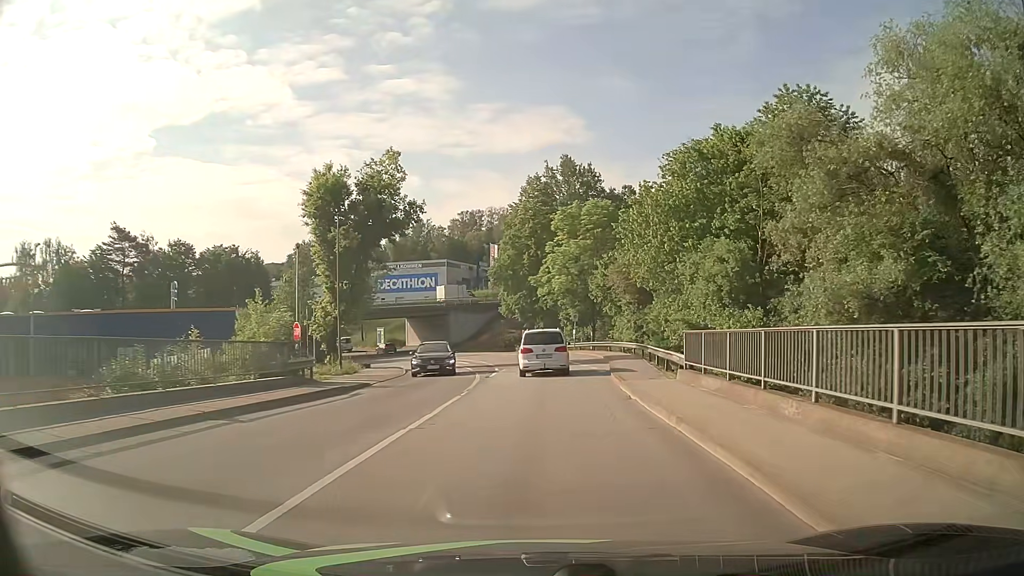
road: tertiary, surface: asphalt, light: Day
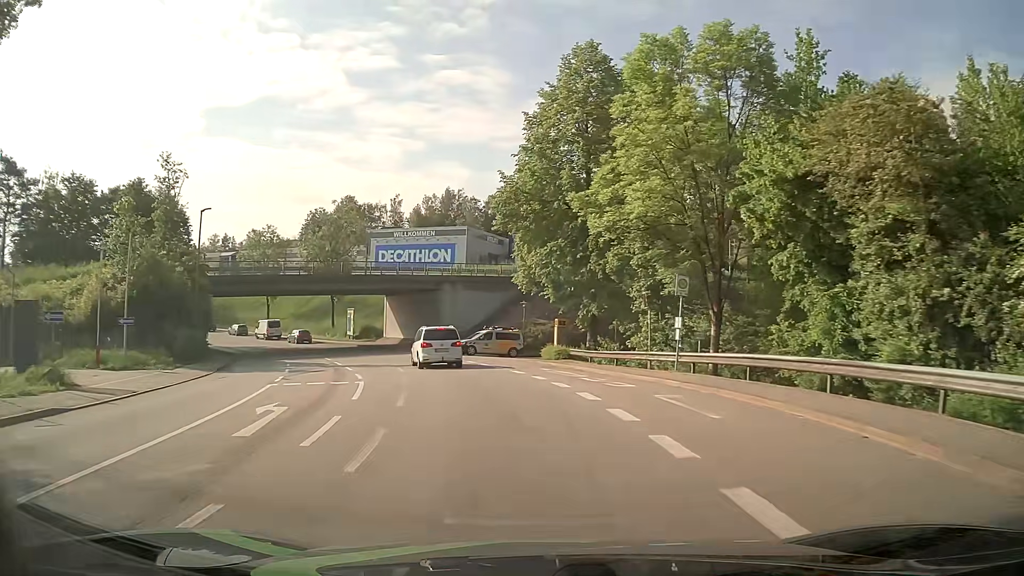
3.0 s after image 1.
(+0.5, +35.3) m; -3°
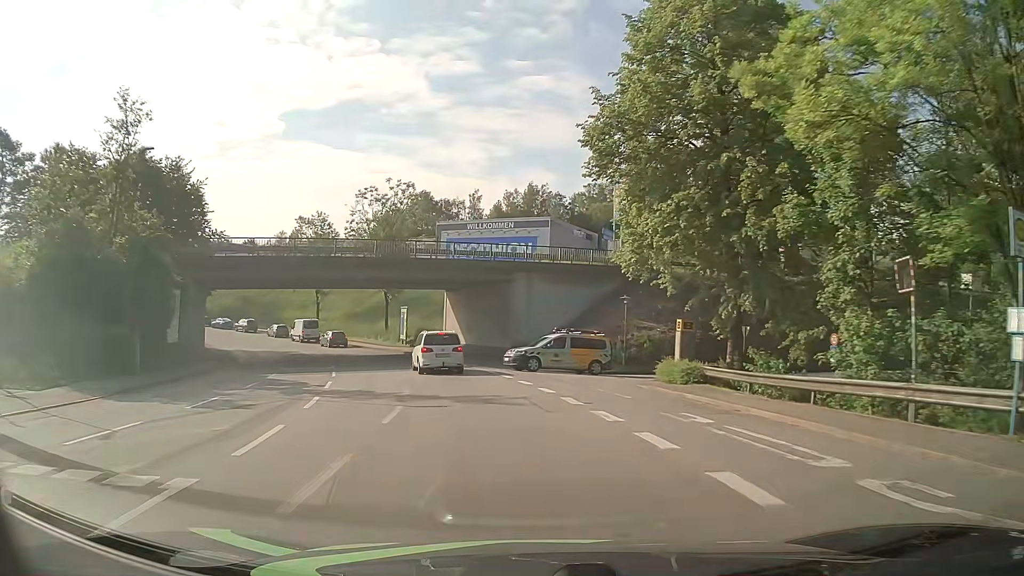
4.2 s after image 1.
(-0.8, +13.7) m; -7°
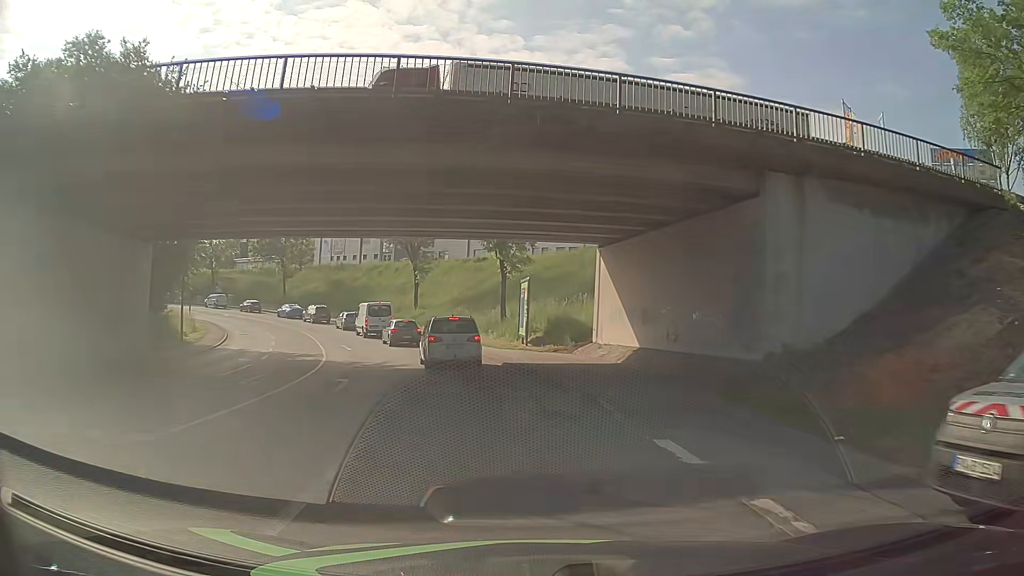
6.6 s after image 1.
(-2.9, +24.7) m; -13°
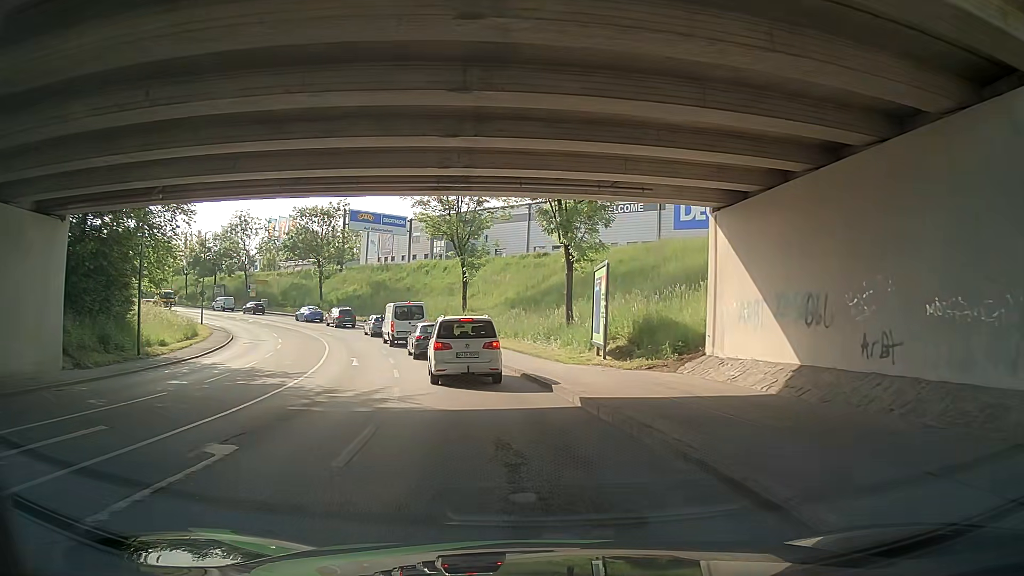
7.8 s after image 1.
(-0.4, +9.6) m; -6°
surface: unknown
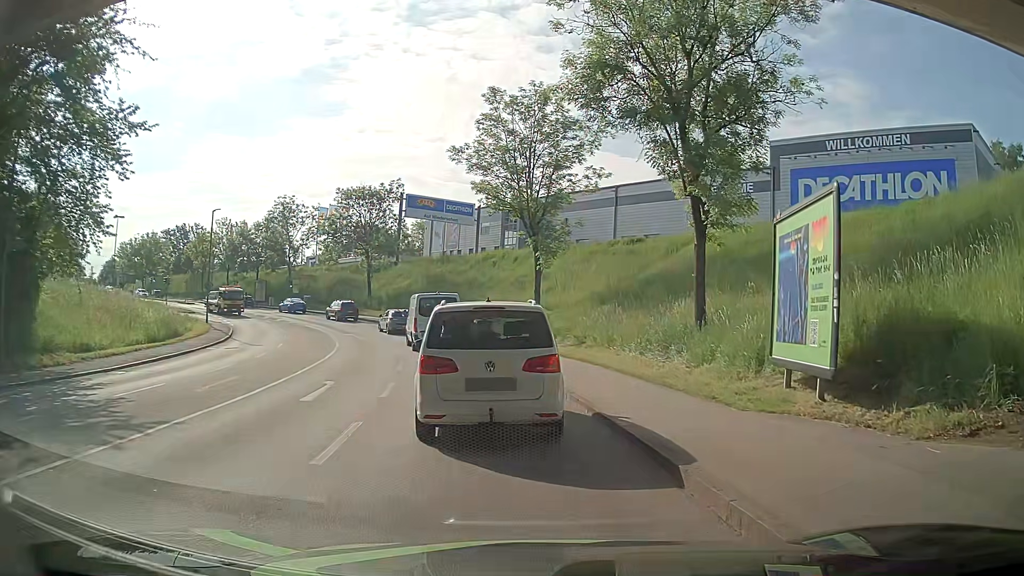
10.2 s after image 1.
(-0.5, +11.8) m; -9°
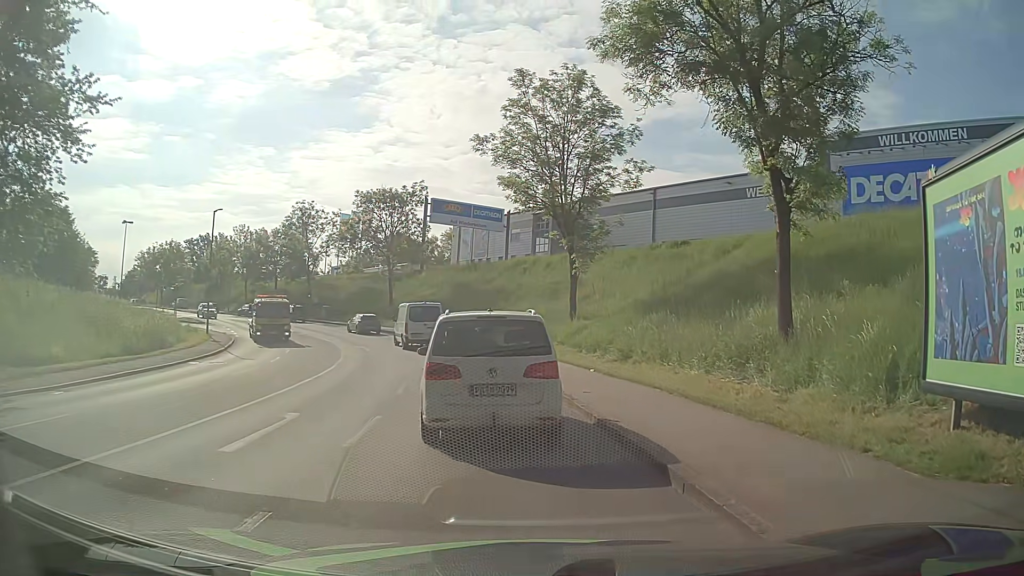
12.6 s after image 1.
(+0.1, +4.6) m; -1°
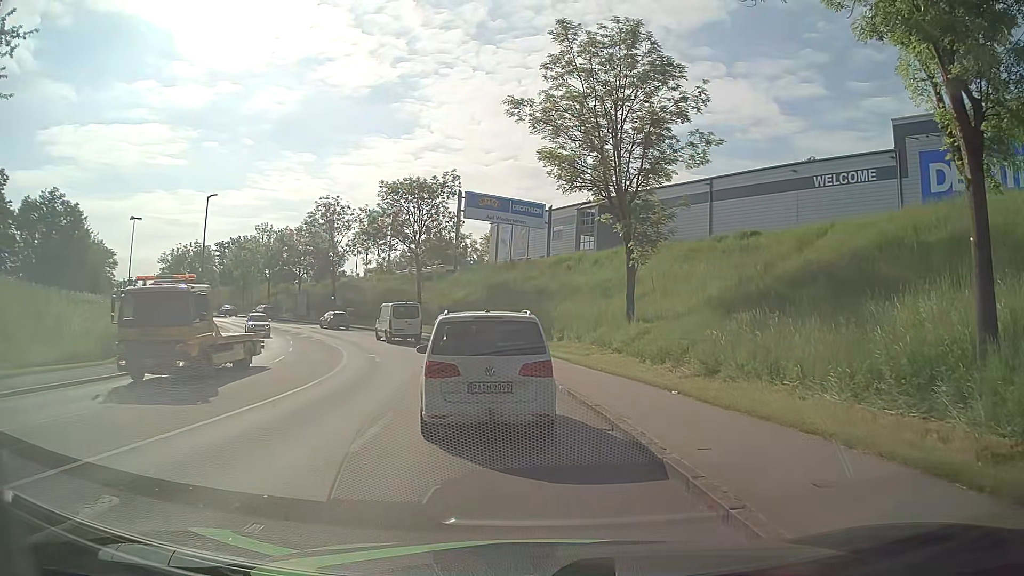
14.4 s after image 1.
(0.0, +6.8) m; -2°
(0, +10) (-1, +20) (-3, +30) (-7, +39) (-11, +48) (-16, +57) (-22, +65) (-28, +73) (-35, +80) (-42, +87) m
